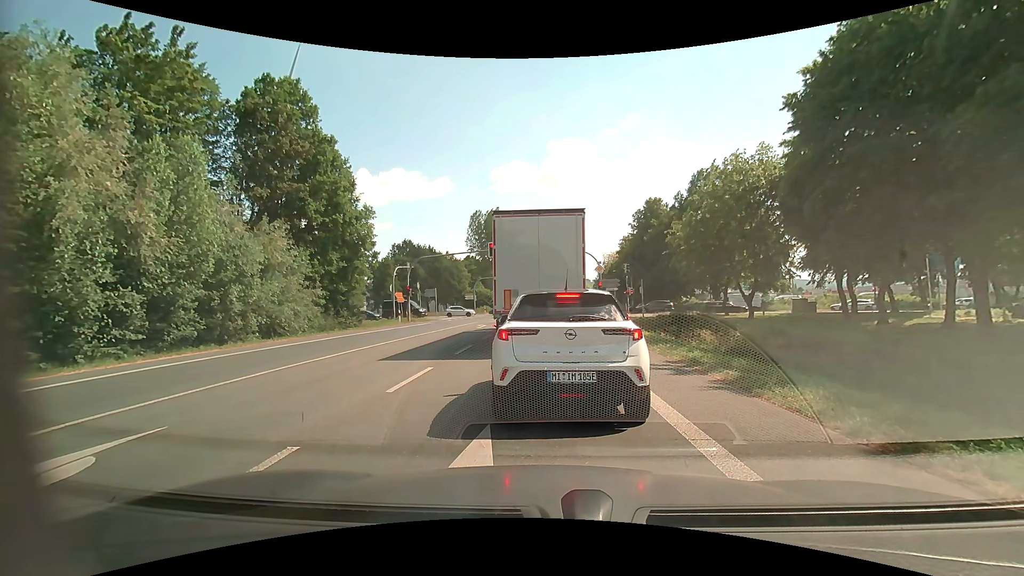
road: primary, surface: asphalt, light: Day
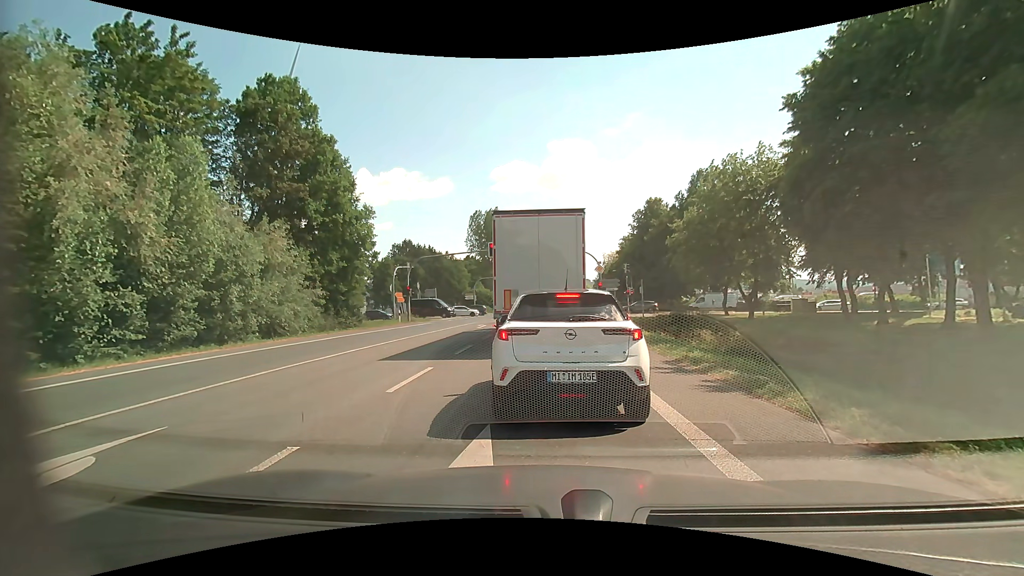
(0.0, 0.0) m; 0°
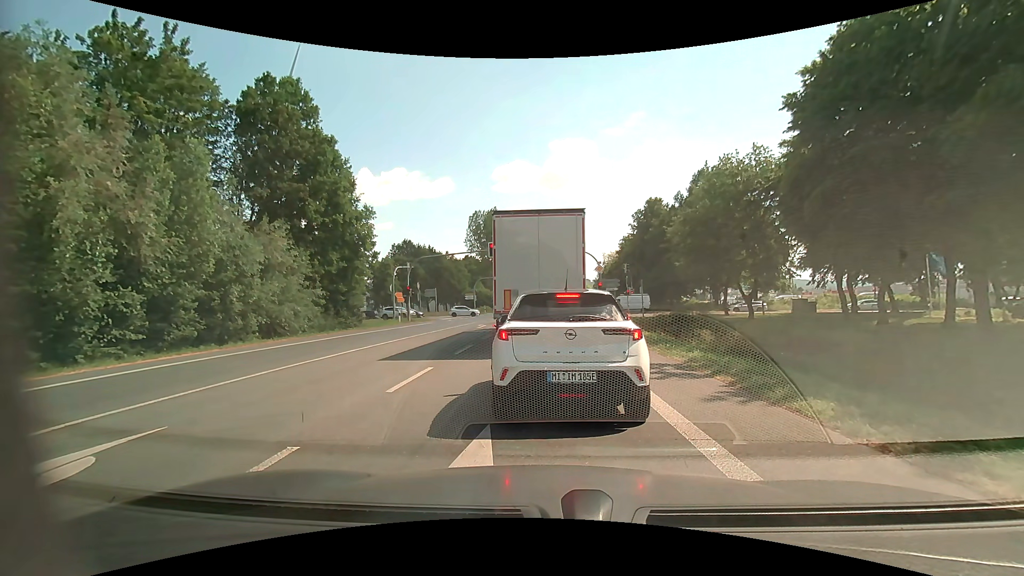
(0.0, 0.0) m; 0°
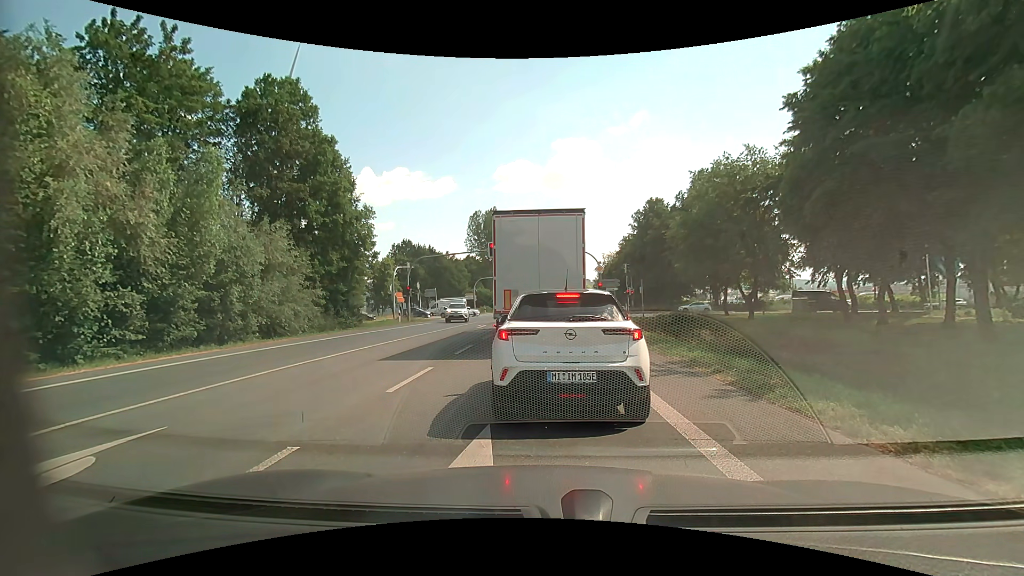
(0.0, 0.0) m; 0°
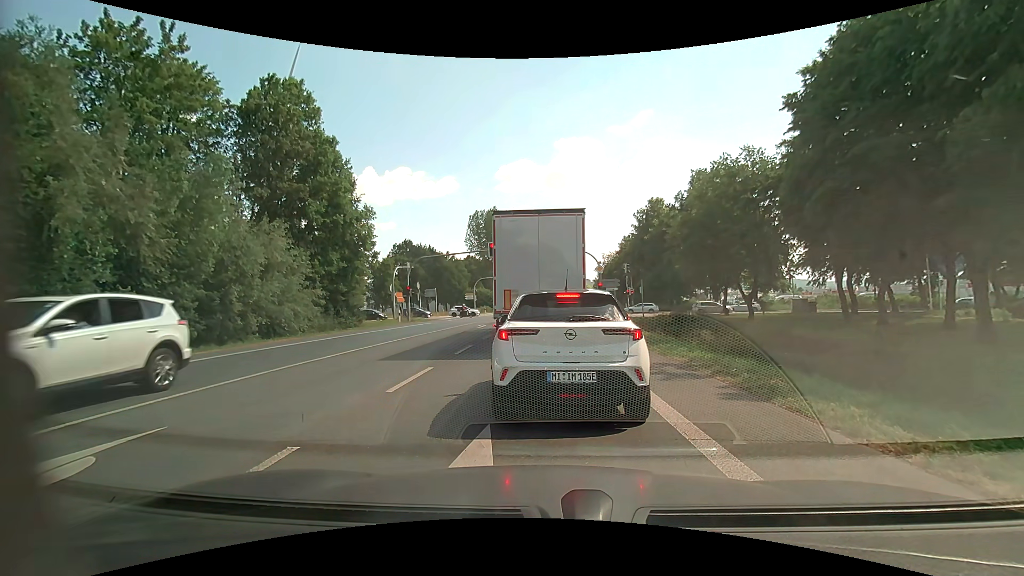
(0.0, 0.0) m; 0°
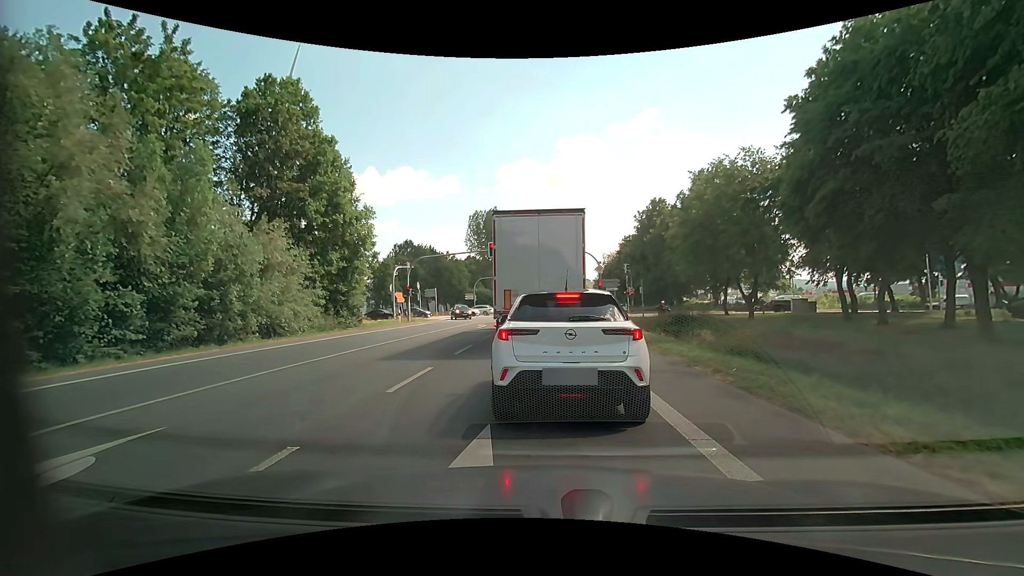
(0.0, 0.0) m; 0°
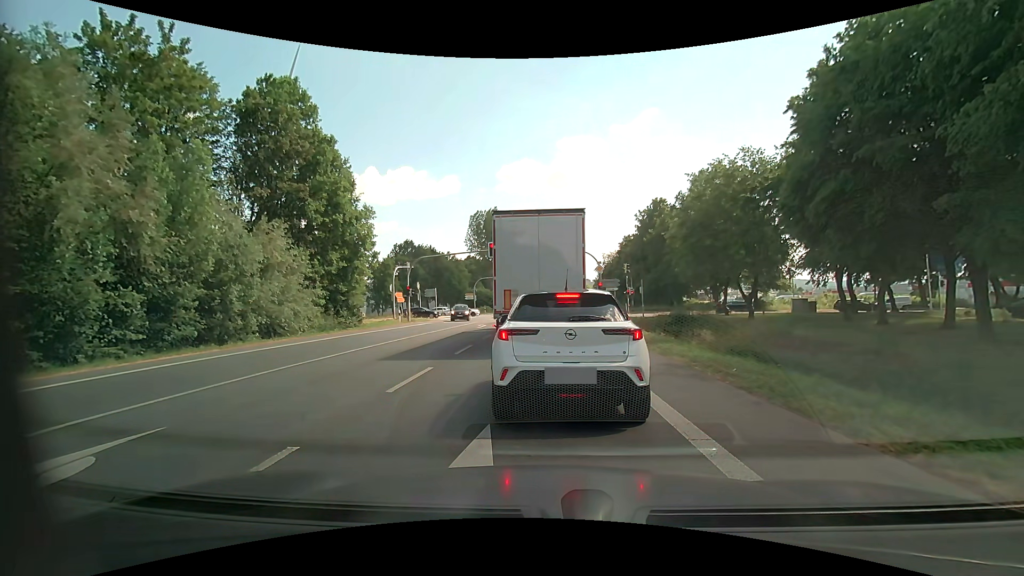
(0.0, 0.0) m; 0°
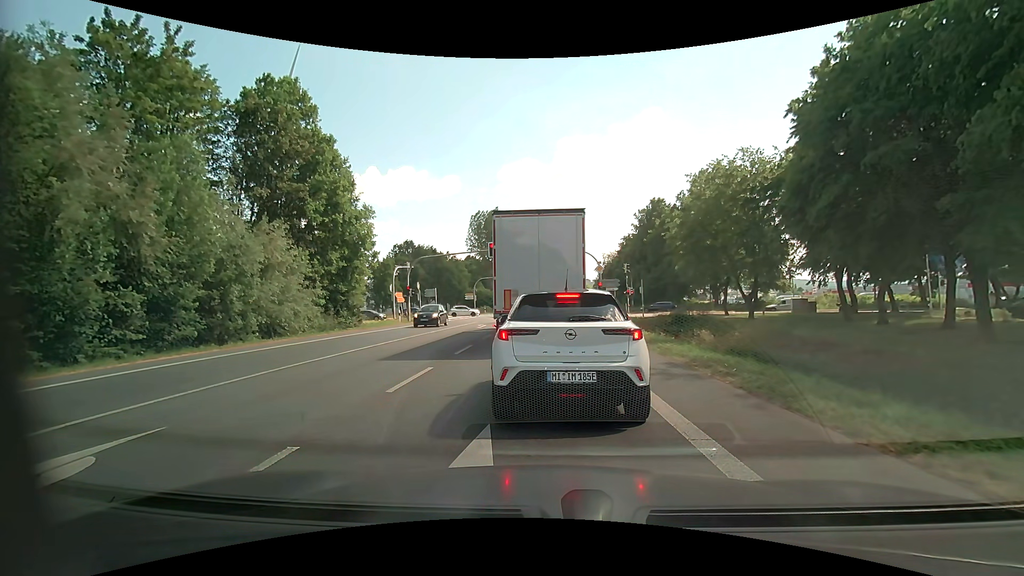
(0.0, 0.0) m; 0°
(0, +10) (-1, +20) (-1, +30) (-1, +40) (0, +50) (+6, +58) (+16, +60) (+26, +61) (+36, +60) (+46, +59) m
